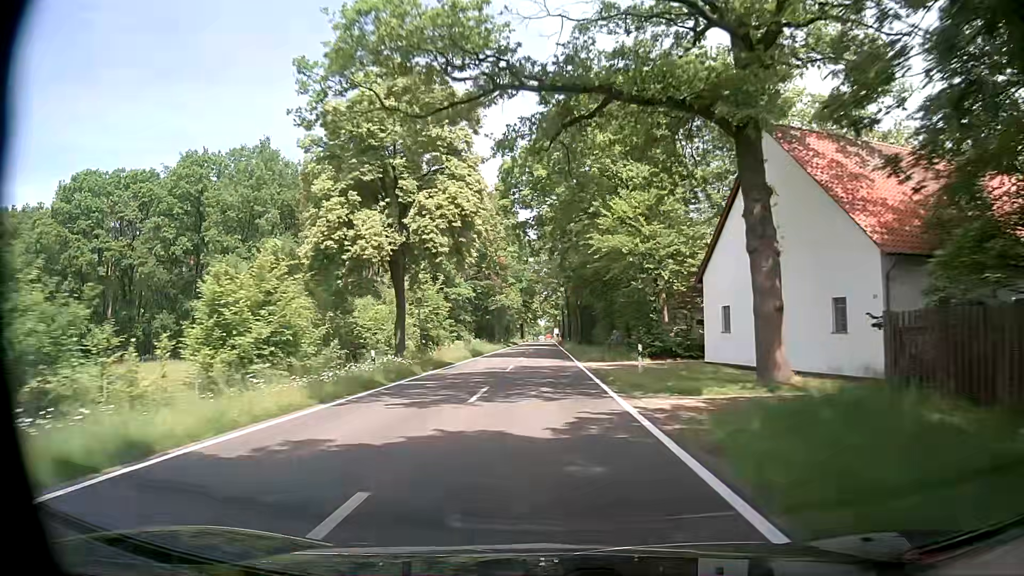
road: tertiary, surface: asphalt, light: Day
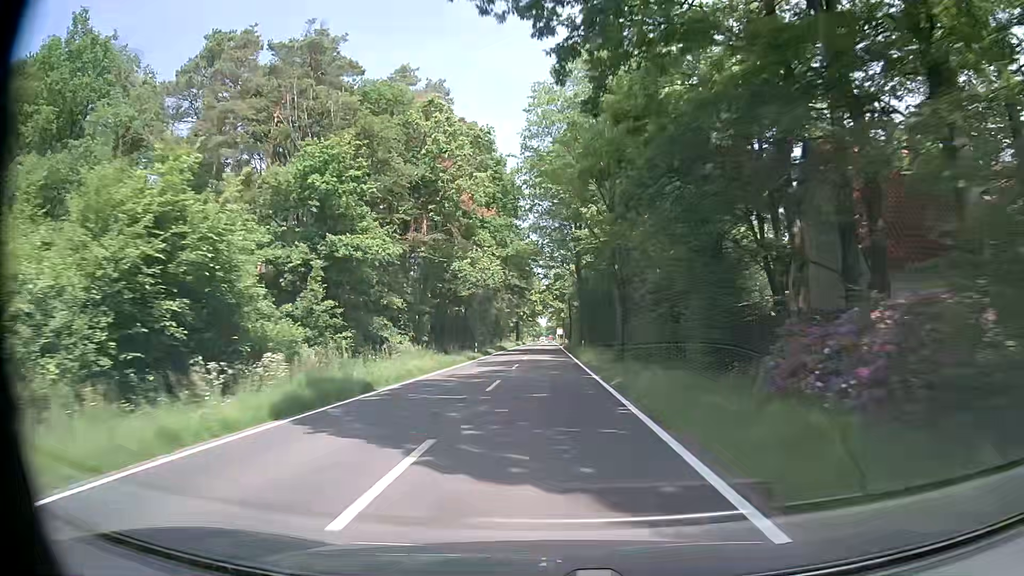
(0.0, +32.7) m; 0°
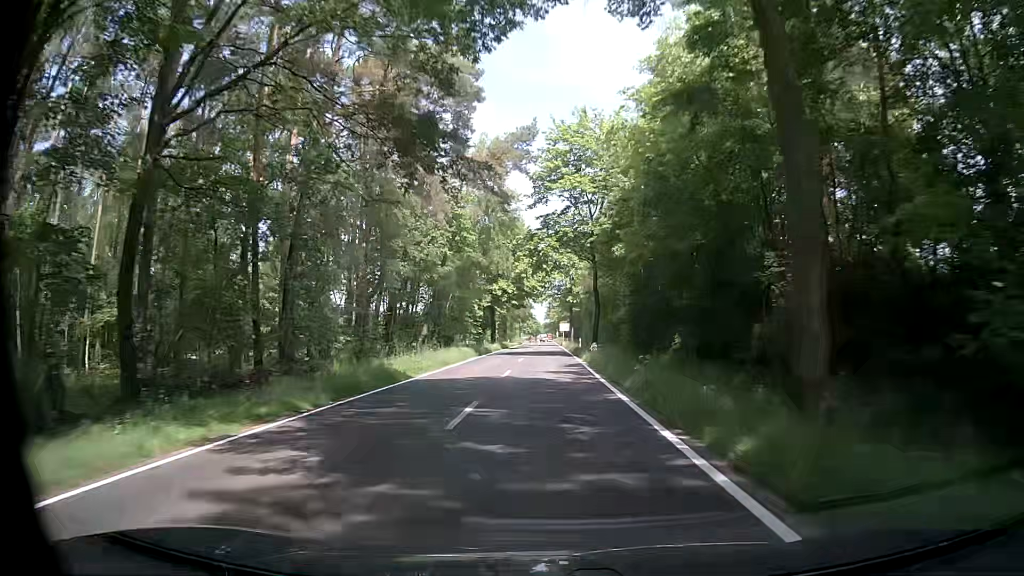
(+0.2, +54.5) m; +1°
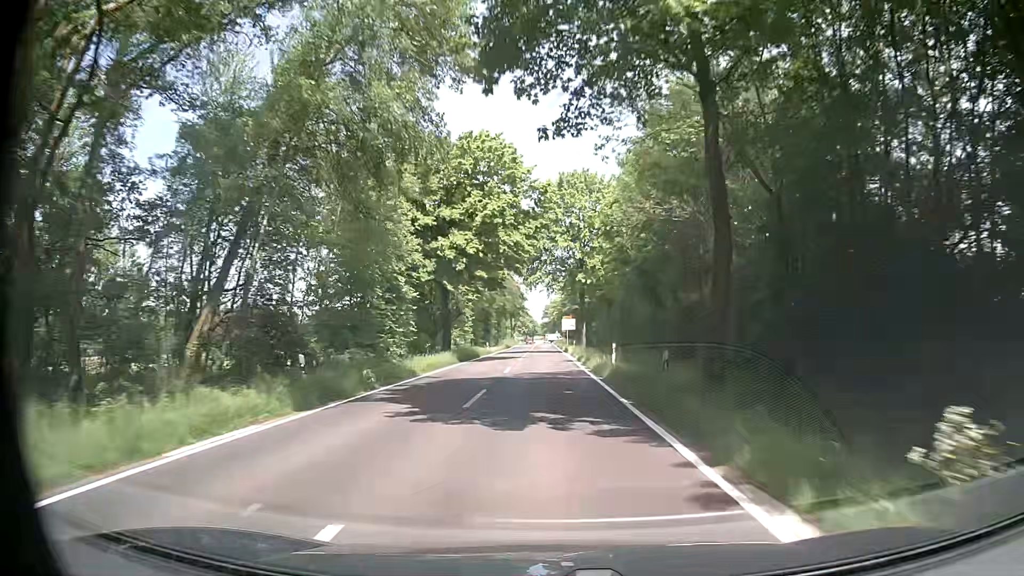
(+0.2, +32.7) m; +1°
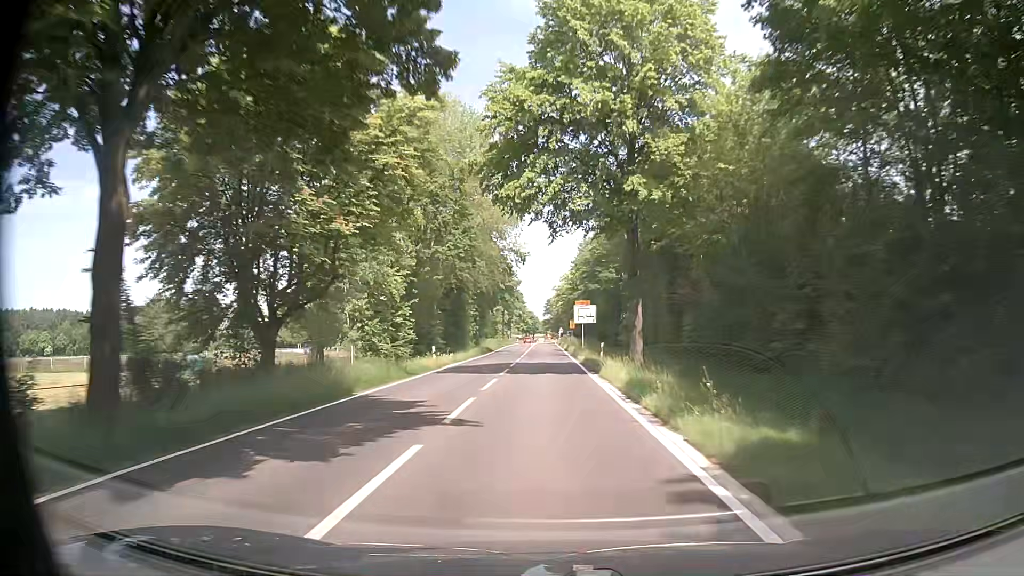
(-0.6, +32.8) m; -1°
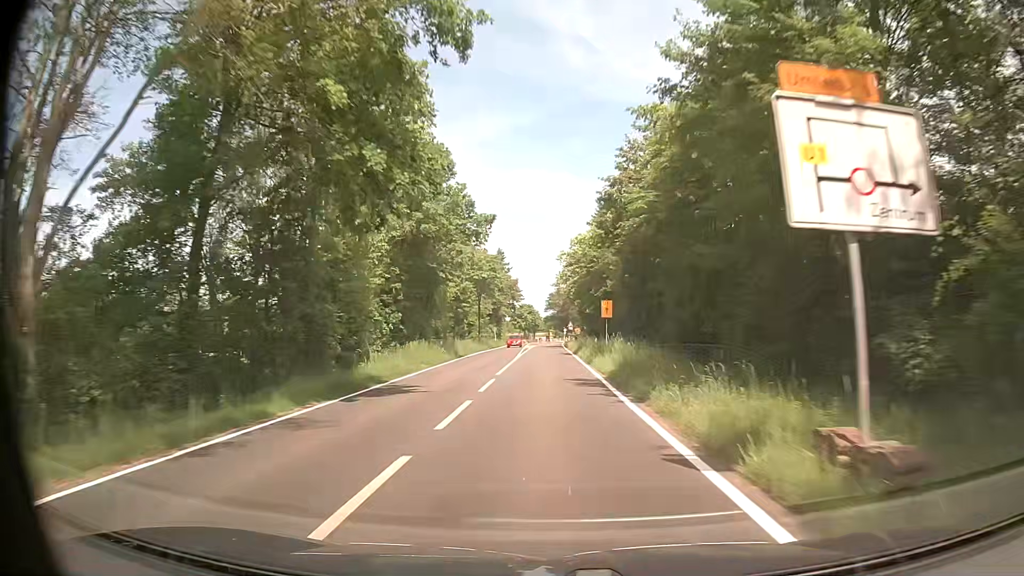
(+0.1, +43.8) m; +1°
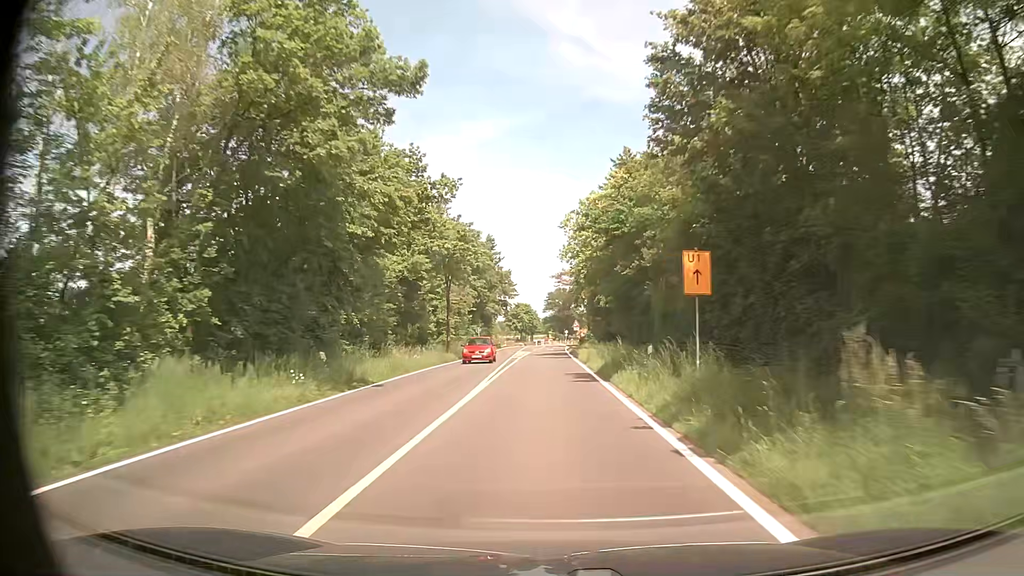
(-0.4, +22.0) m; 0°
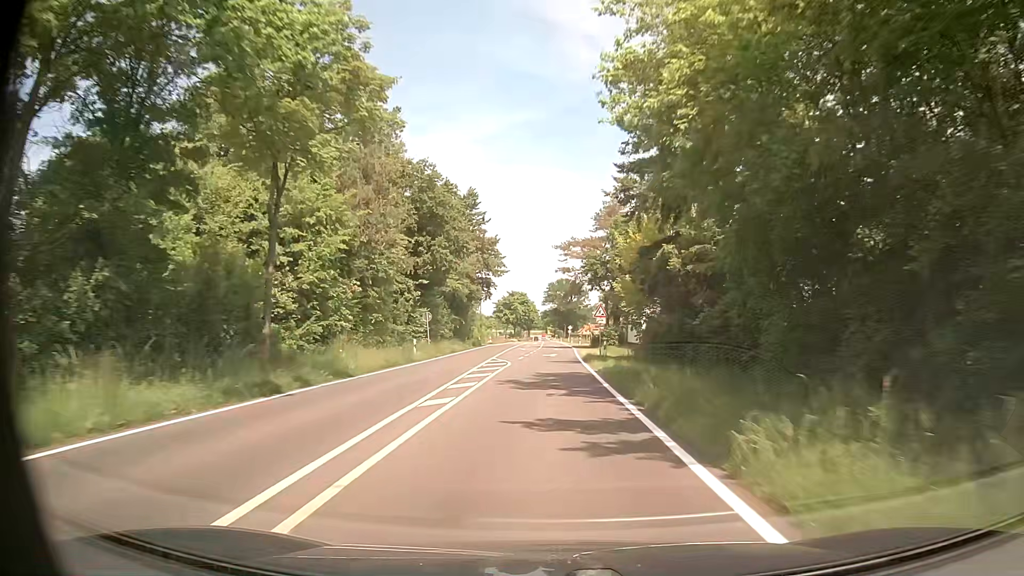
(-0.3, +32.9) m; 0°
(0, +10) (0, +20) (0, +30) (0, +40) (+1, +50) (+1, +60) (+1, +70) (+1, +80) (+1, +90) (+1, +100) m
